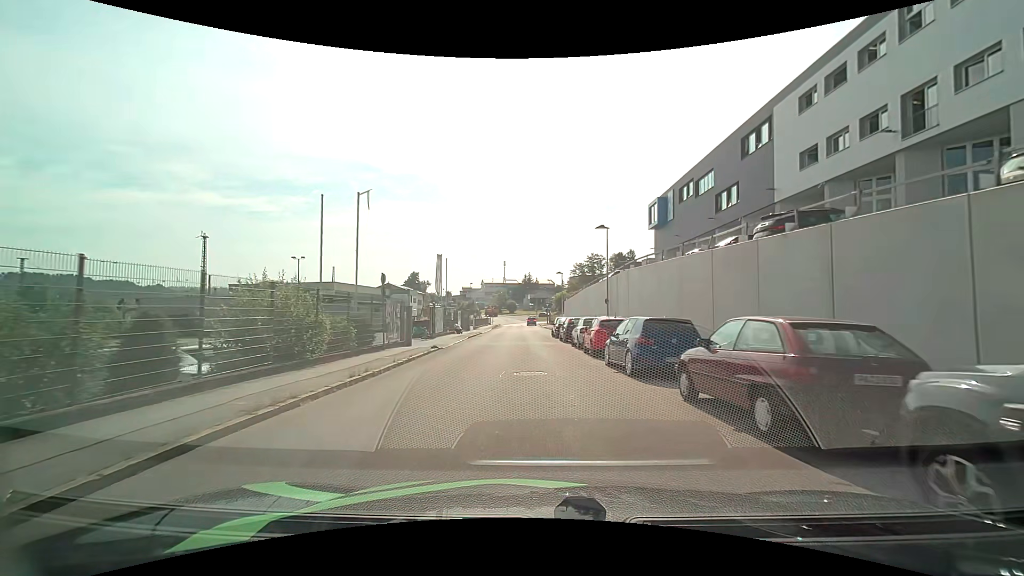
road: residential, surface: asphalt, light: Day
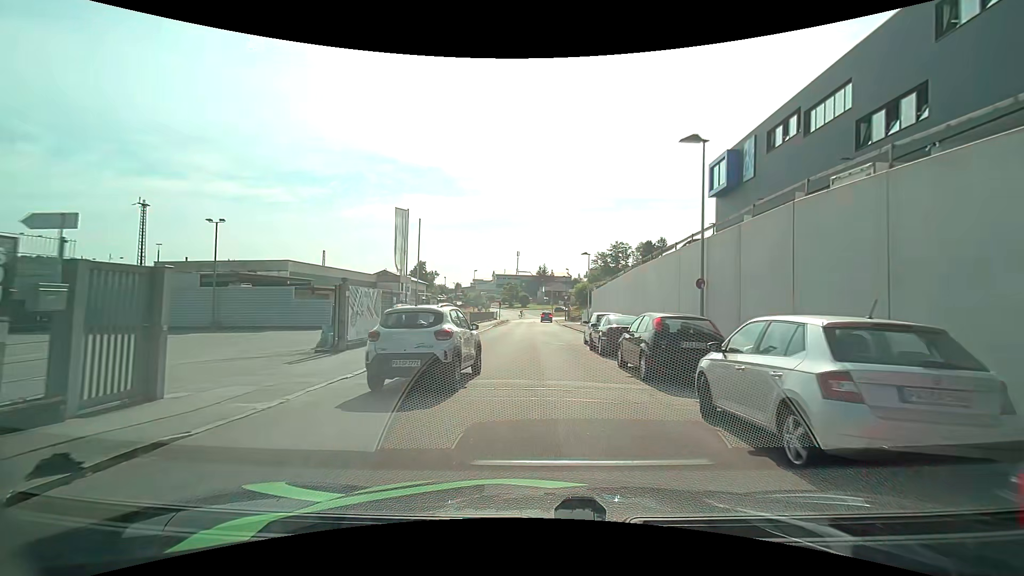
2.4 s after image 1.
(-0.4, +18.1) m; -2°
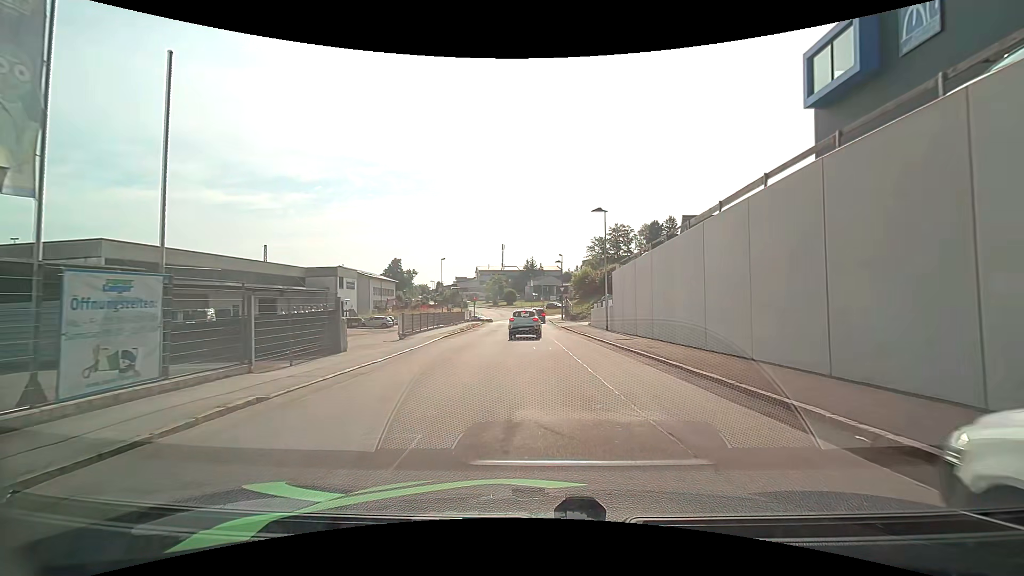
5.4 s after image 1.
(+0.3, +22.0) m; +2°
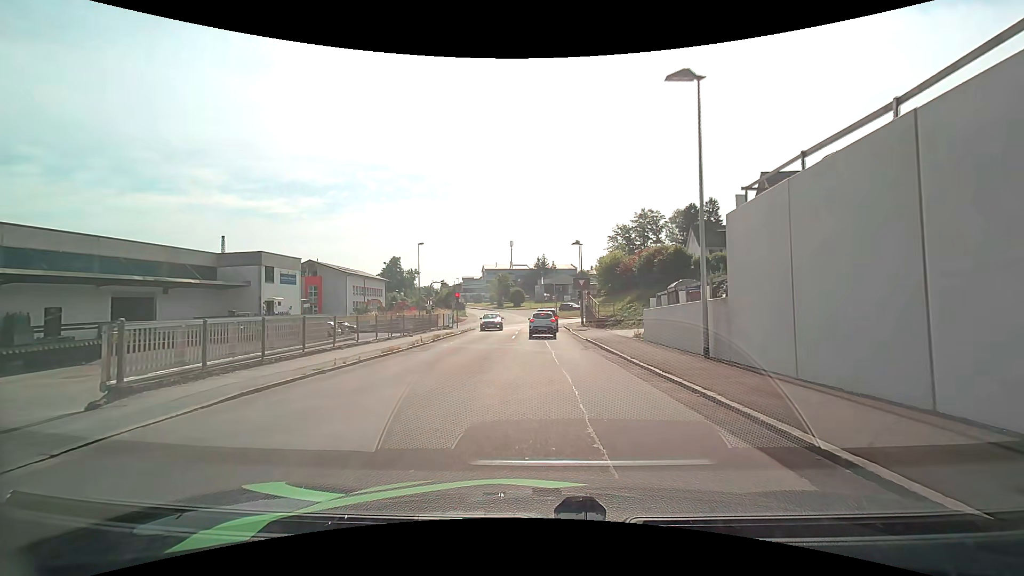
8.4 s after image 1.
(+0.2, +19.3) m; -2°
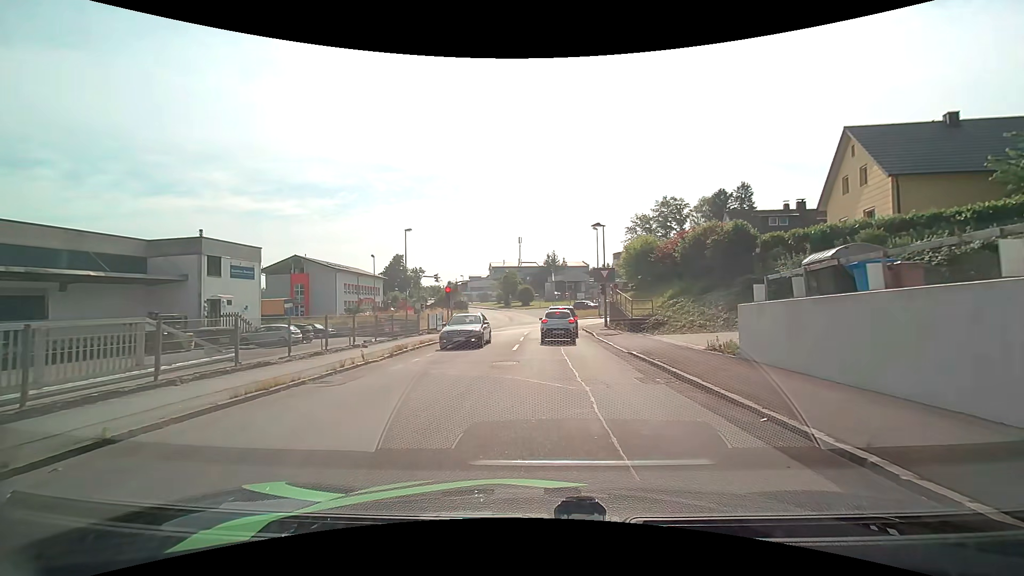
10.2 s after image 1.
(-0.2, +9.4) m; -1°
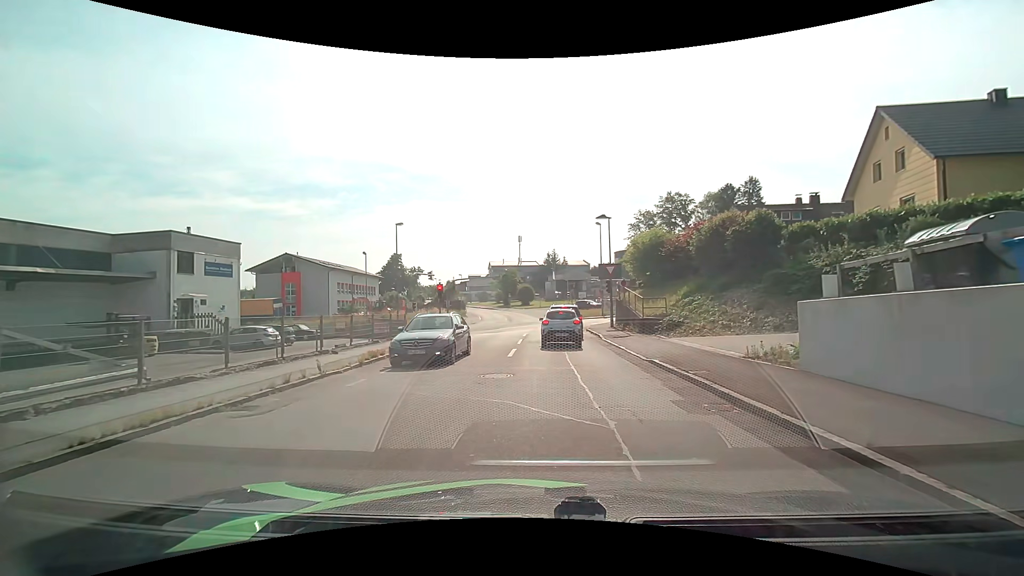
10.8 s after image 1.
(0.0, +3.0) m; 0°
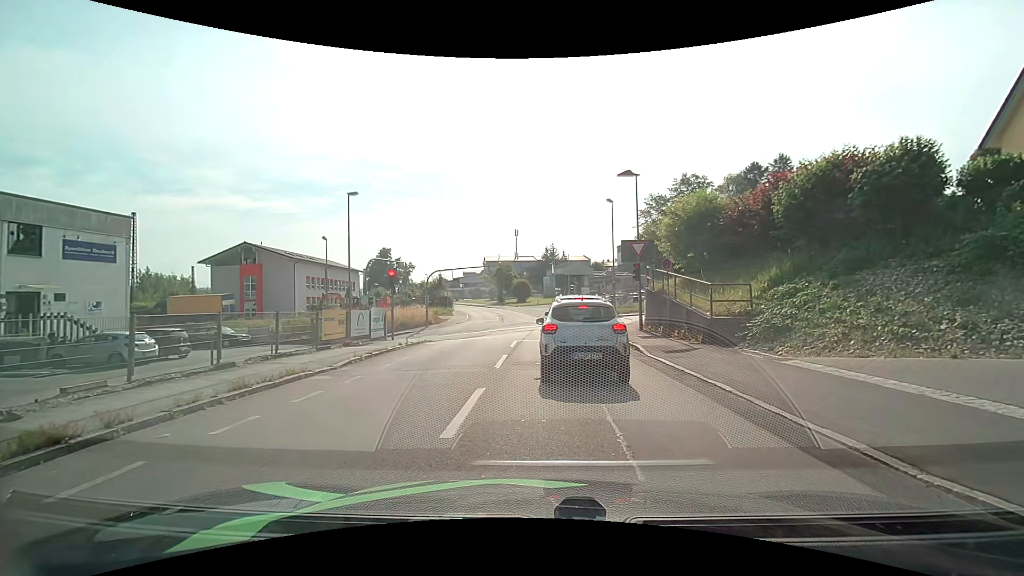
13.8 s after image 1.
(0.0, +10.2) m; -1°
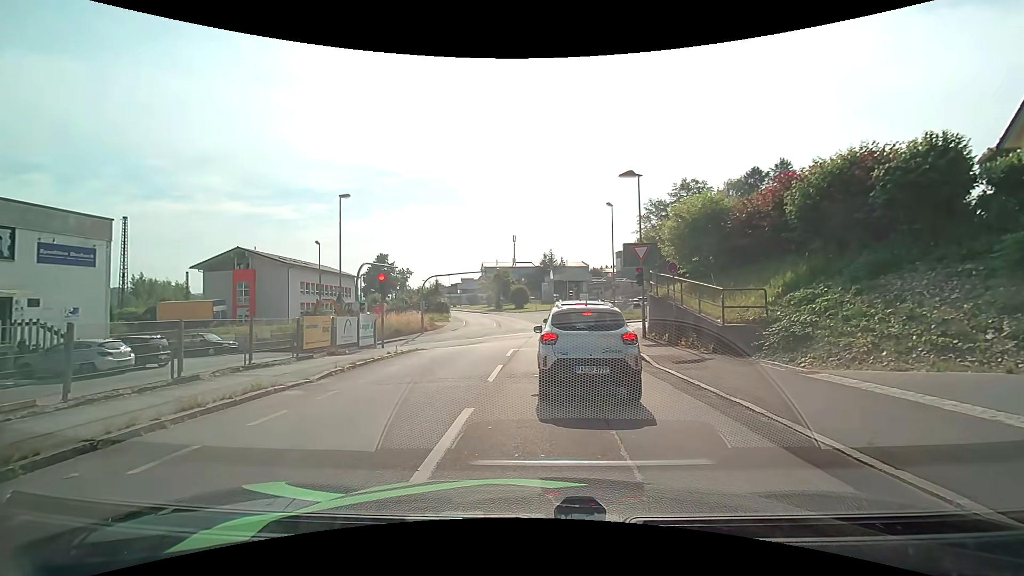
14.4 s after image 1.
(0.0, +1.2) m; +1°
